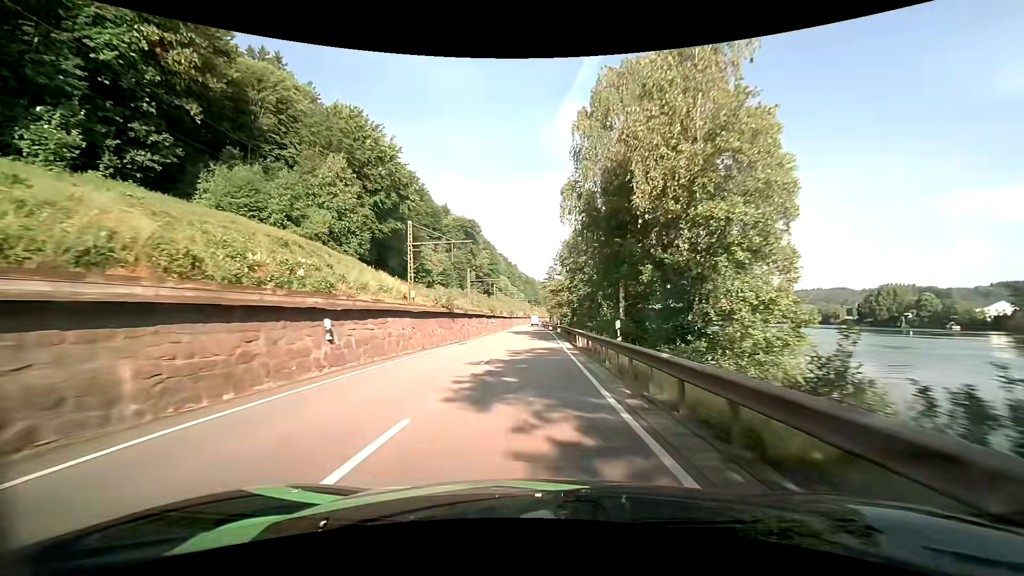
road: primary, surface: asphalt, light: Day
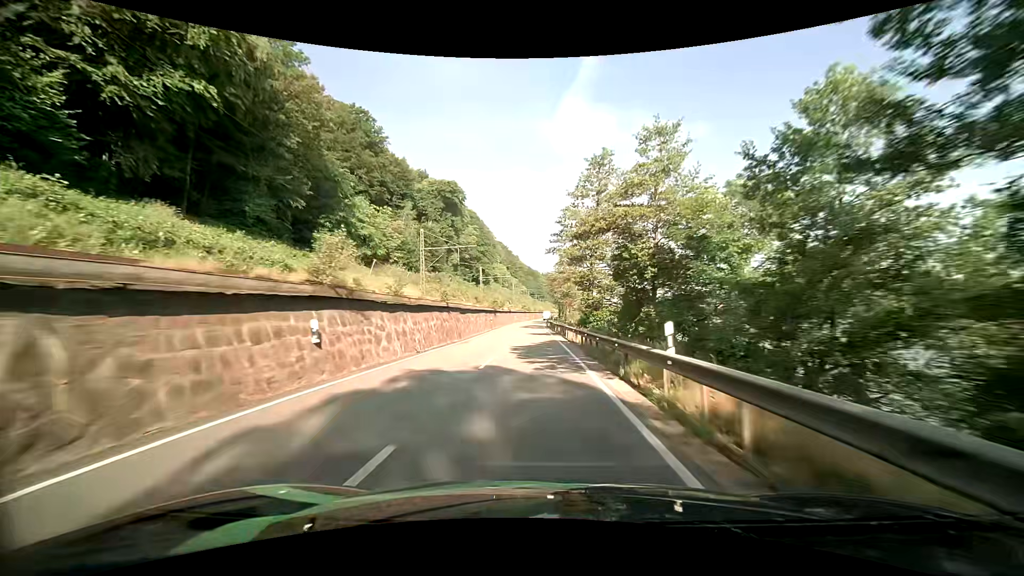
(+0.5, +49.2) m; 0°
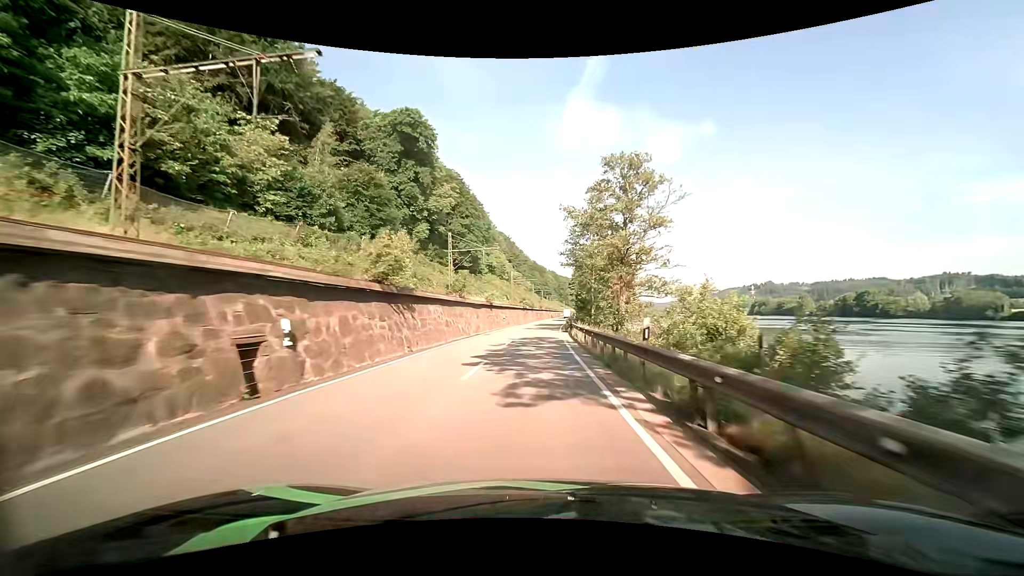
(-0.5, +50.9) m; -1°
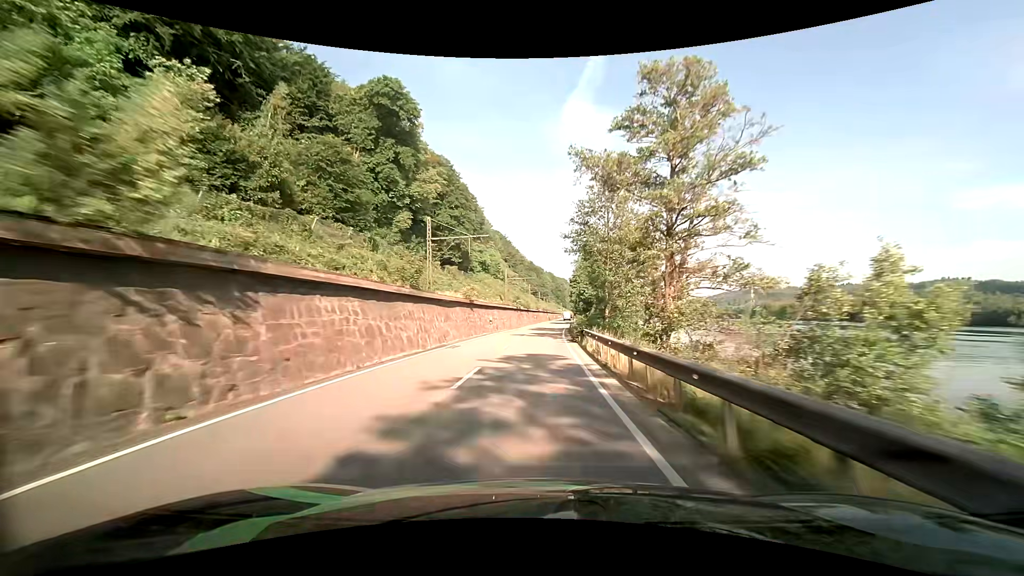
(0.0, +12.7) m; 0°
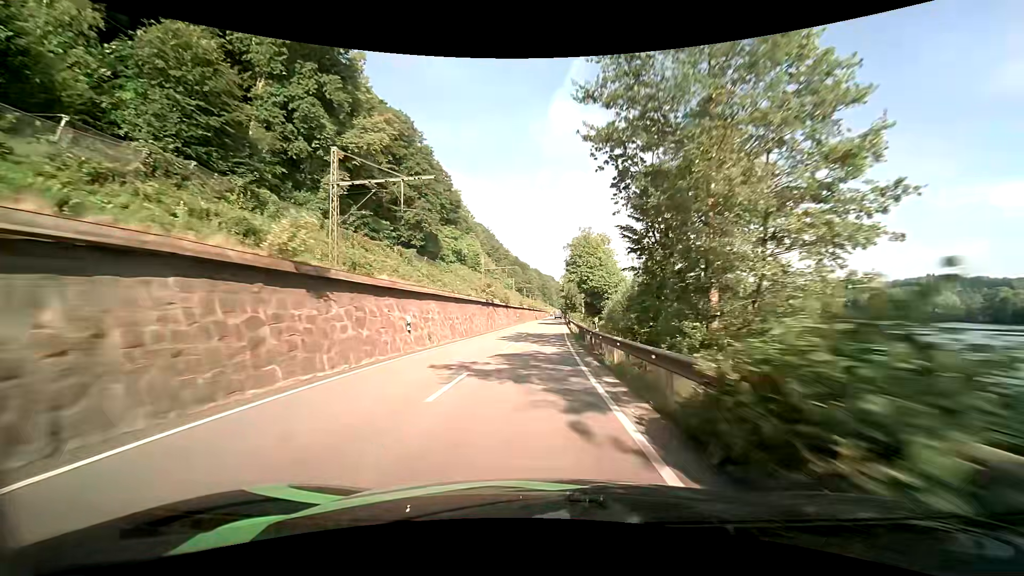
(+0.3, +25.4) m; +2°
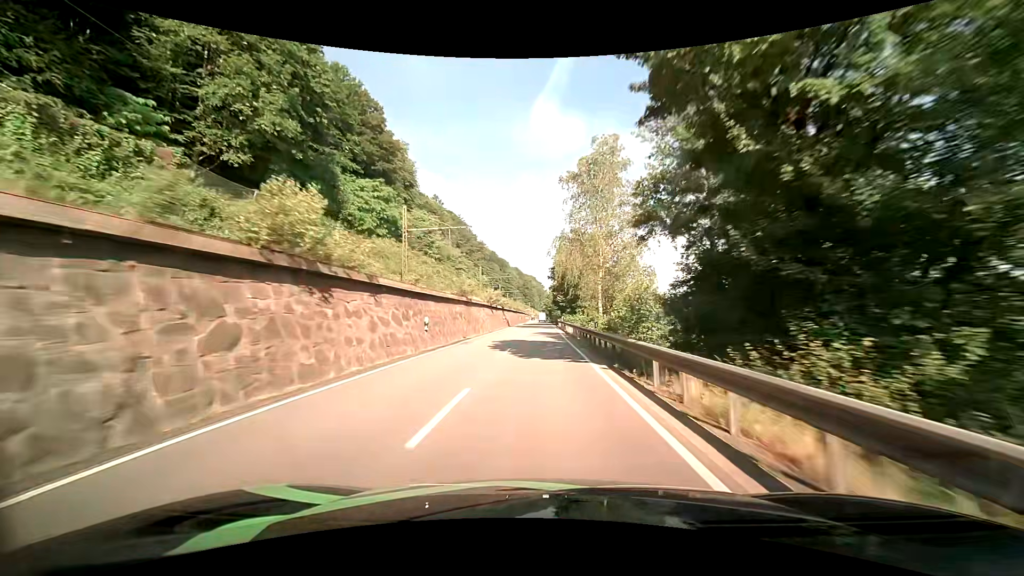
(+1.0, +50.3) m; +2°
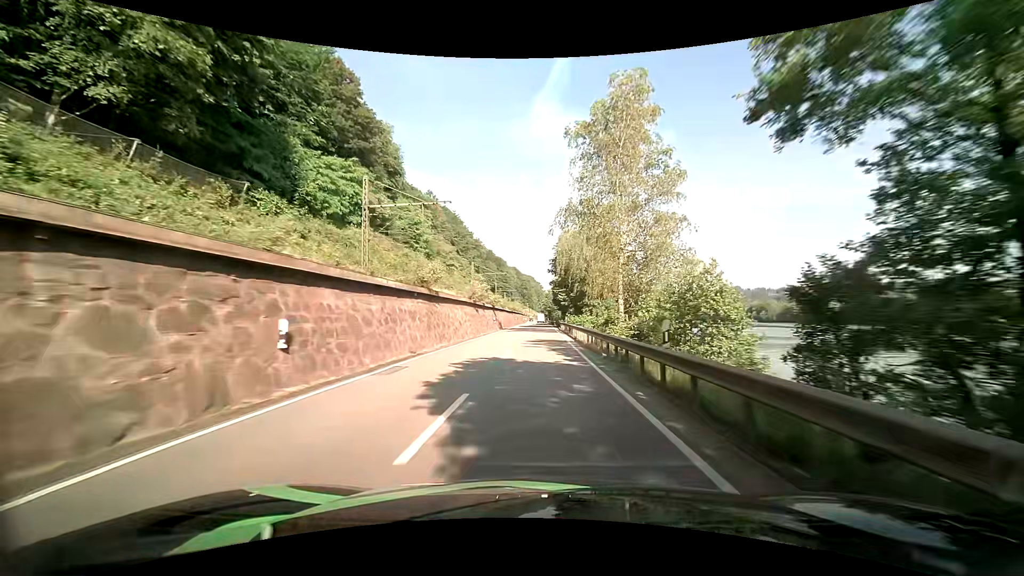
(0.0, +12.4) m; 0°
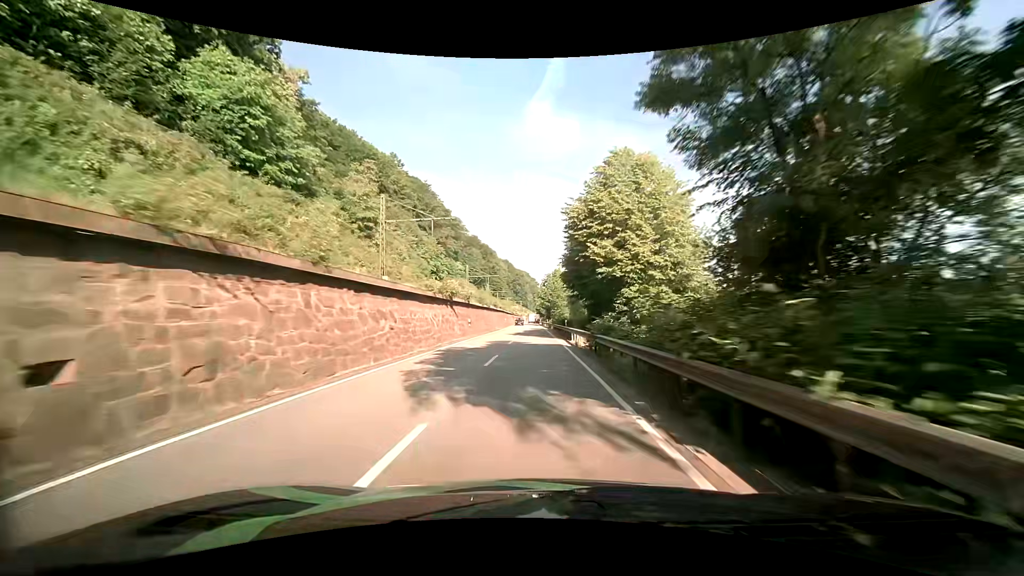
(+0.7, +62.3) m; 0°
(0, +10) (0, +20) (0, +30) (0, +40) (0, +50) (0, +60) (0, +70) (0, +80) (0, +90) (-1, +100) m
